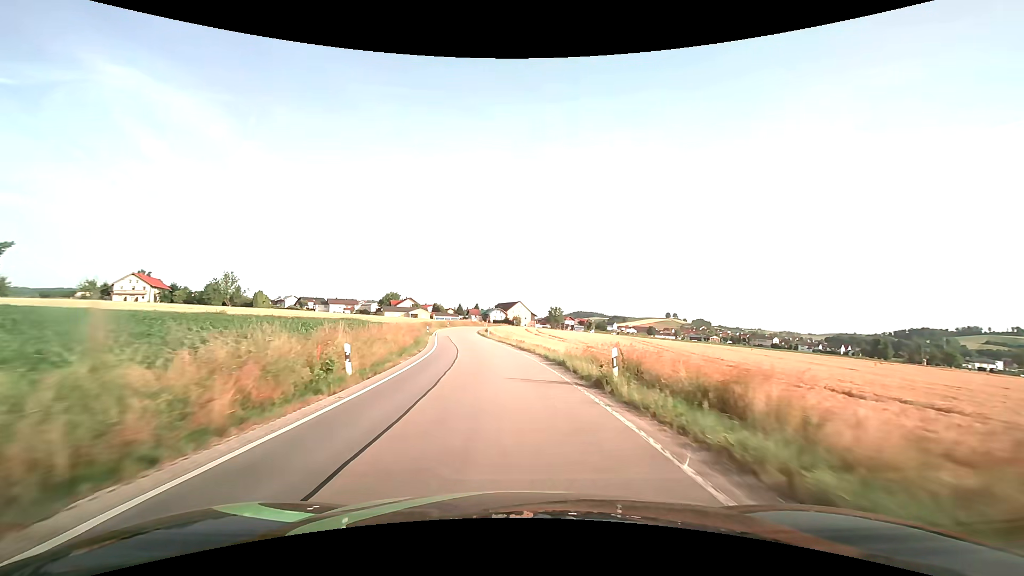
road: secondary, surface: asphalt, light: Day
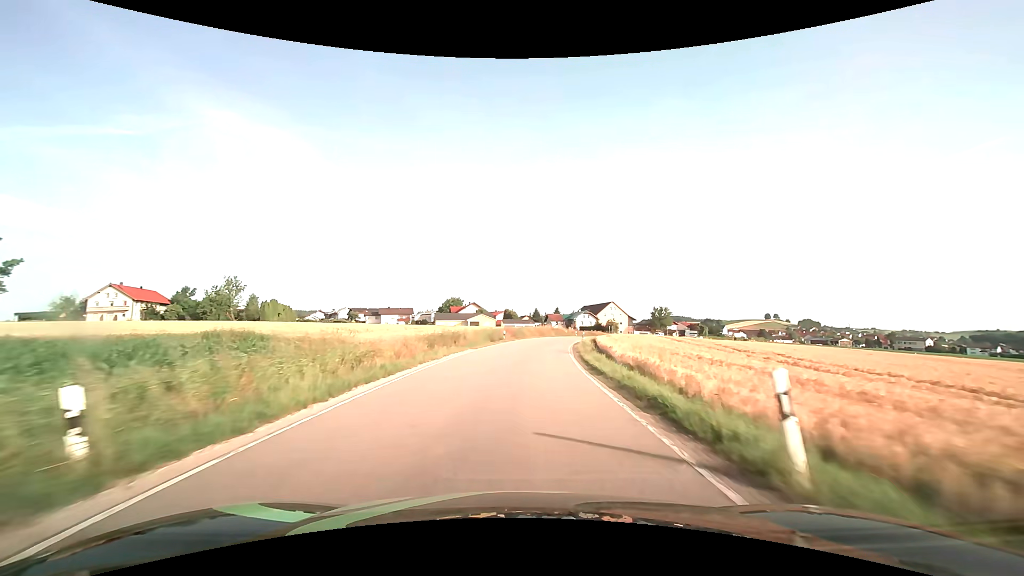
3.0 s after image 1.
(-4.9, +50.7) m; -9°
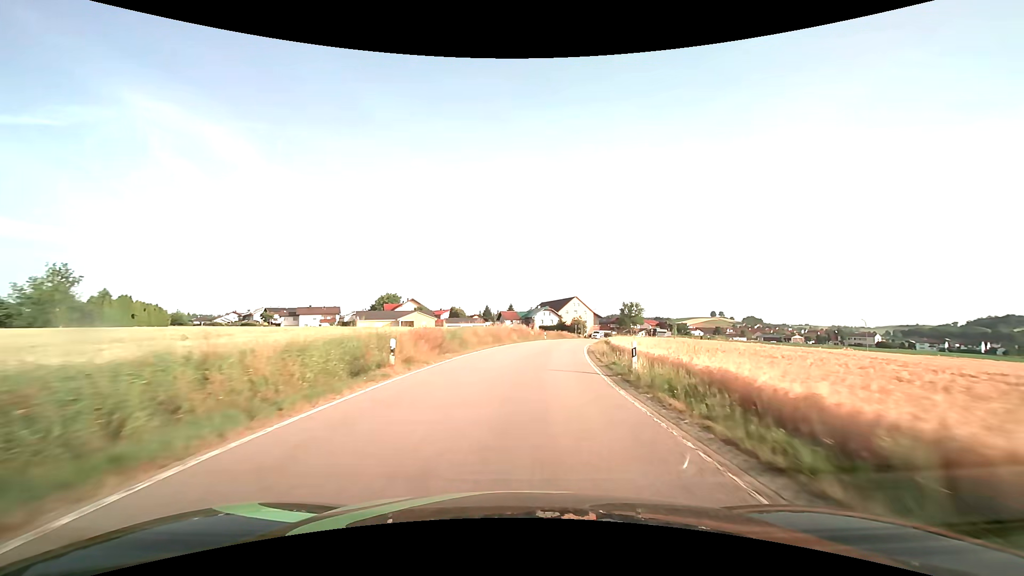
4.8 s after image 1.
(+0.7, +29.4) m; +5°
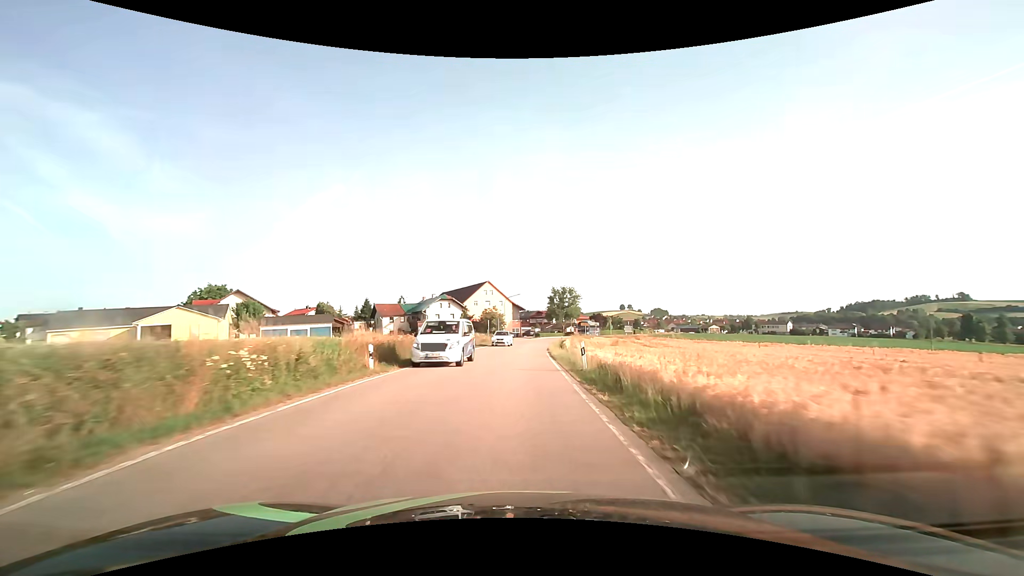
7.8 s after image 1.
(+5.4, +47.3) m; +10°
(0, +10) (0, +20) (+1, +30) (+1, +40) (+2, +50) (+2, +60) (+4, +70) (+6, +80) (+8, +89) (+11, +99) m
